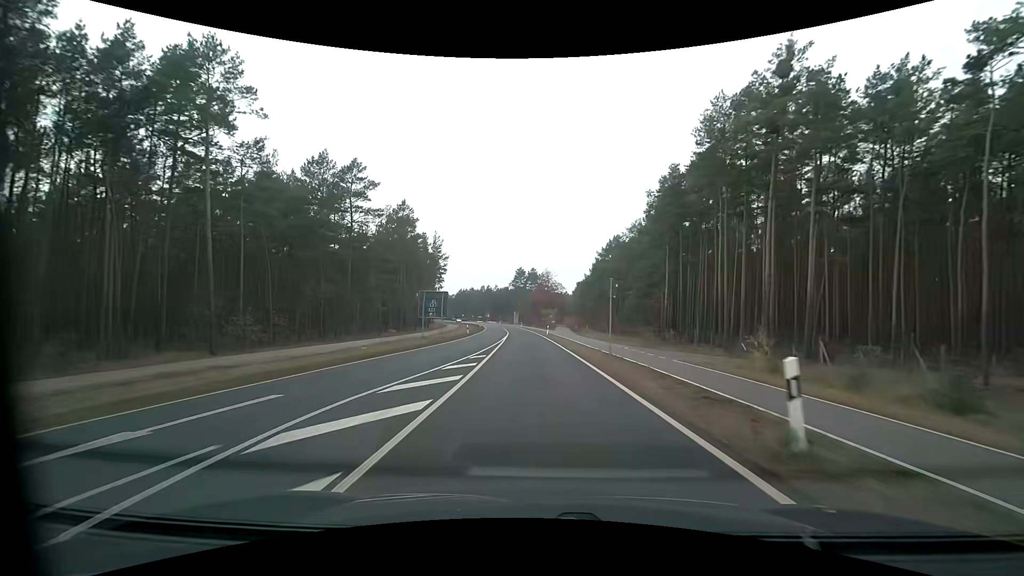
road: secondary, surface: asphalt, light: Day
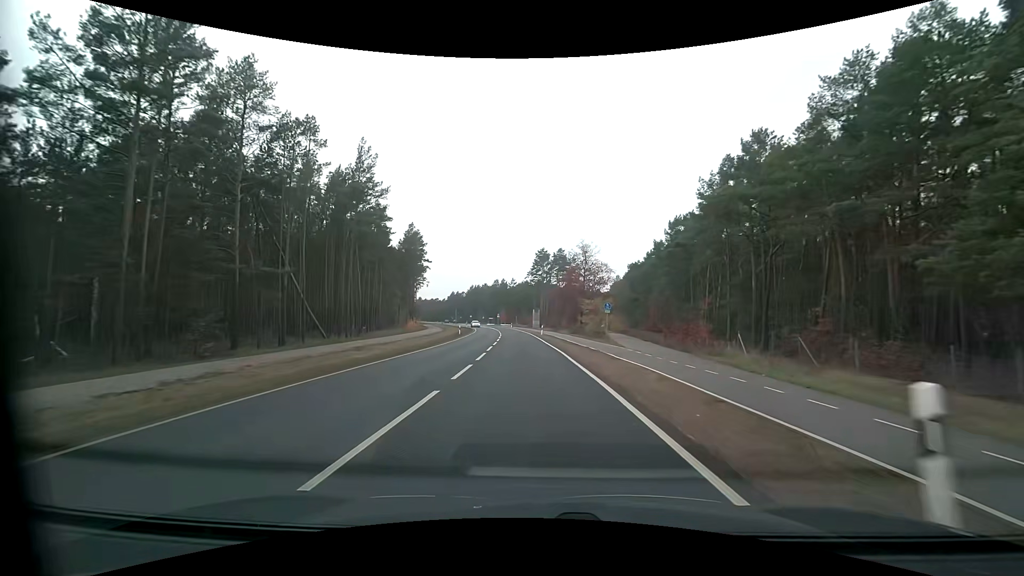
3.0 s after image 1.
(-1.5, +53.0) m; -3°
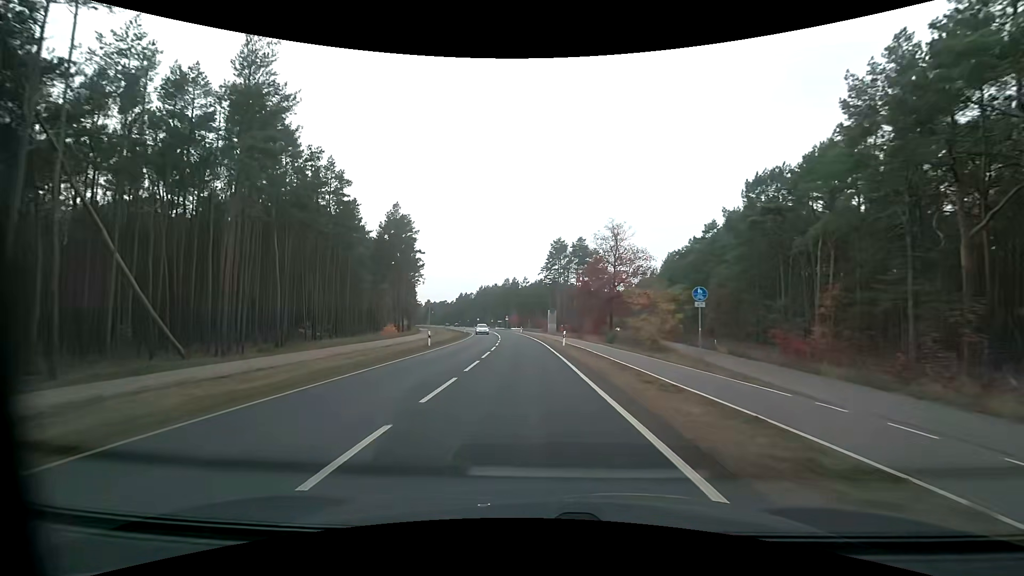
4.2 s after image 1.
(-0.3, +21.1) m; -2°
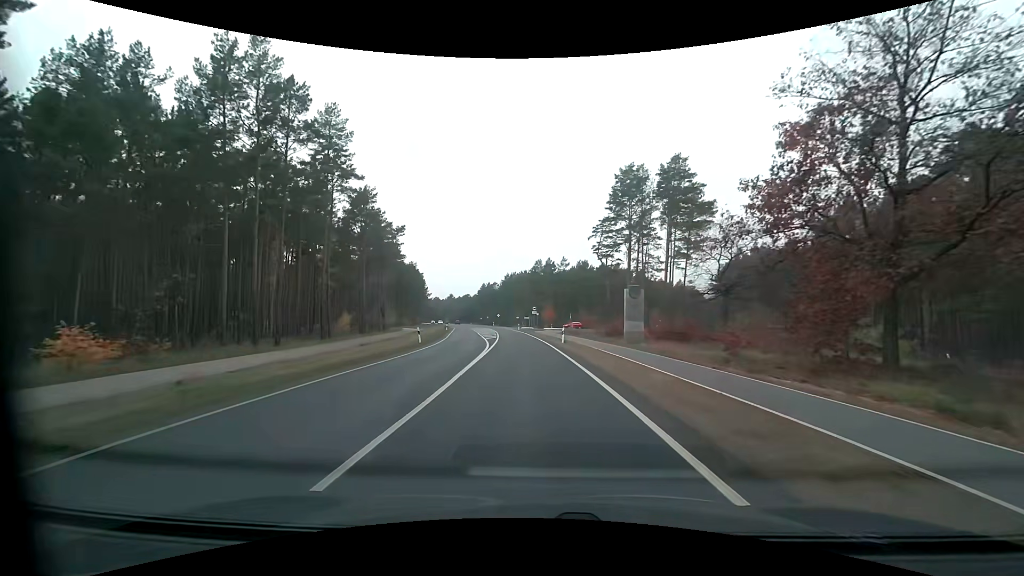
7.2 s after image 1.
(-1.7, +50.4) m; -4°
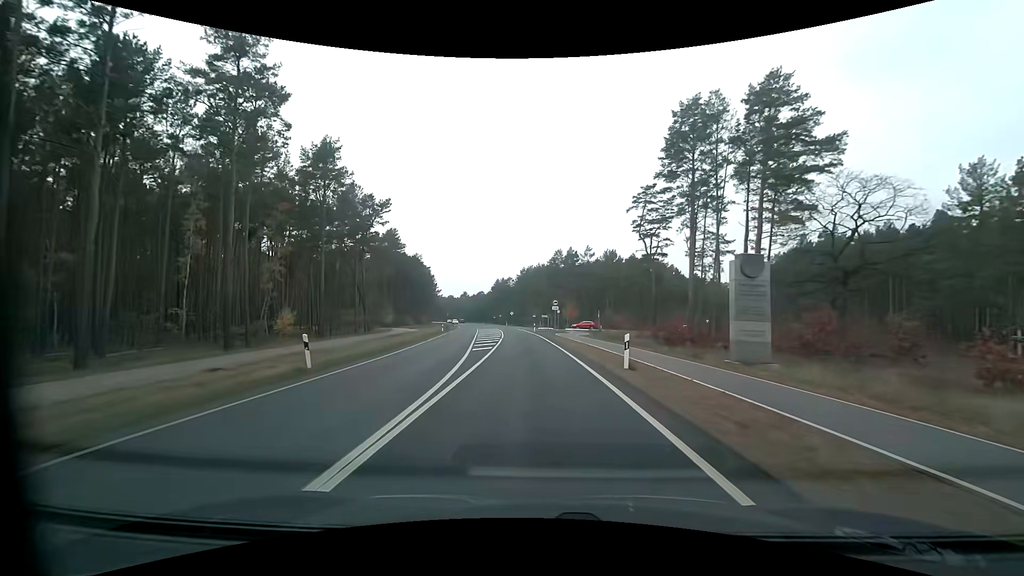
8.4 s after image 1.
(-0.4, +17.9) m; -2°
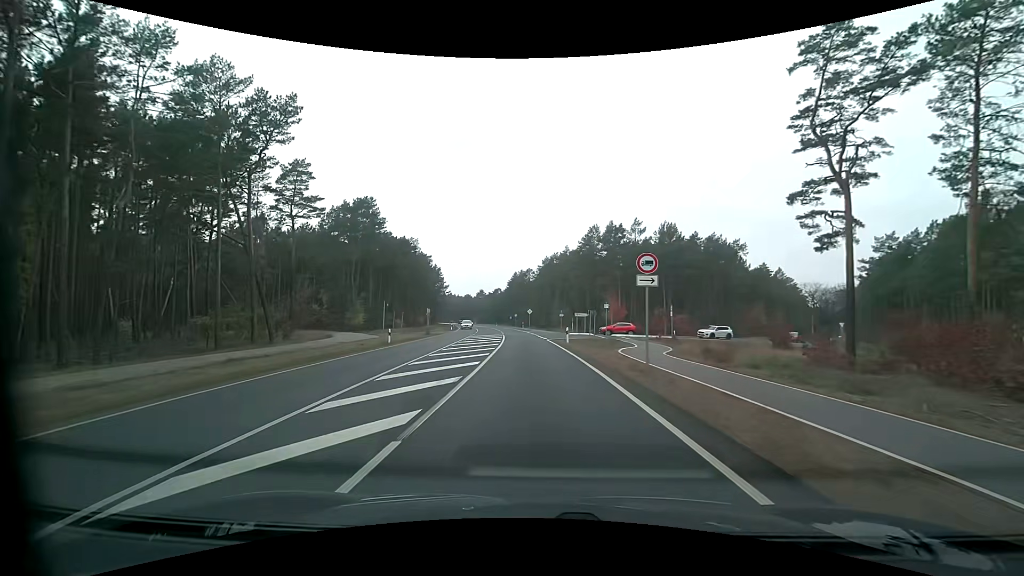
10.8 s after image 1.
(-0.8, +31.2) m; -2°
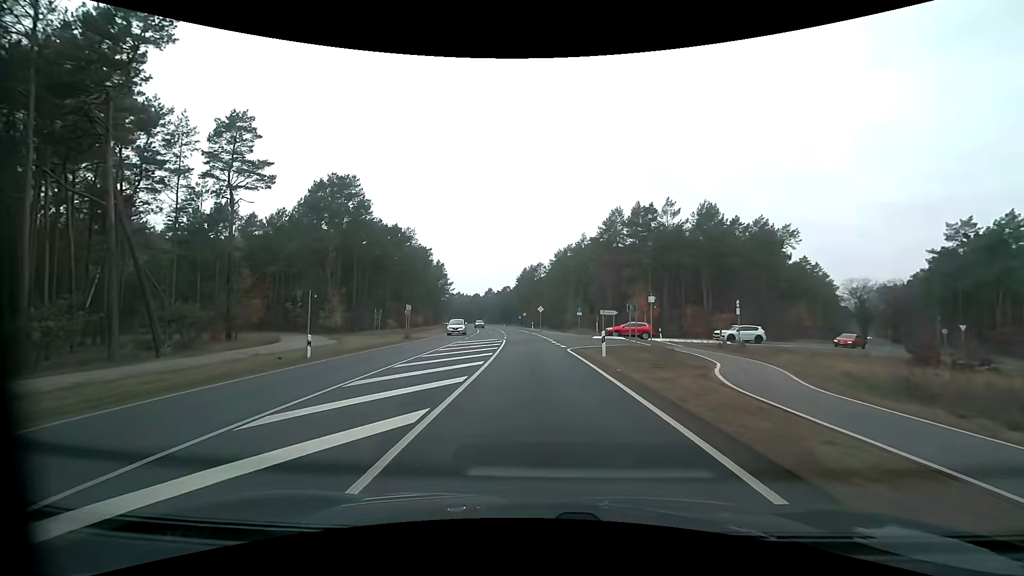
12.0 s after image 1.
(-0.2, +13.2) m; -2°
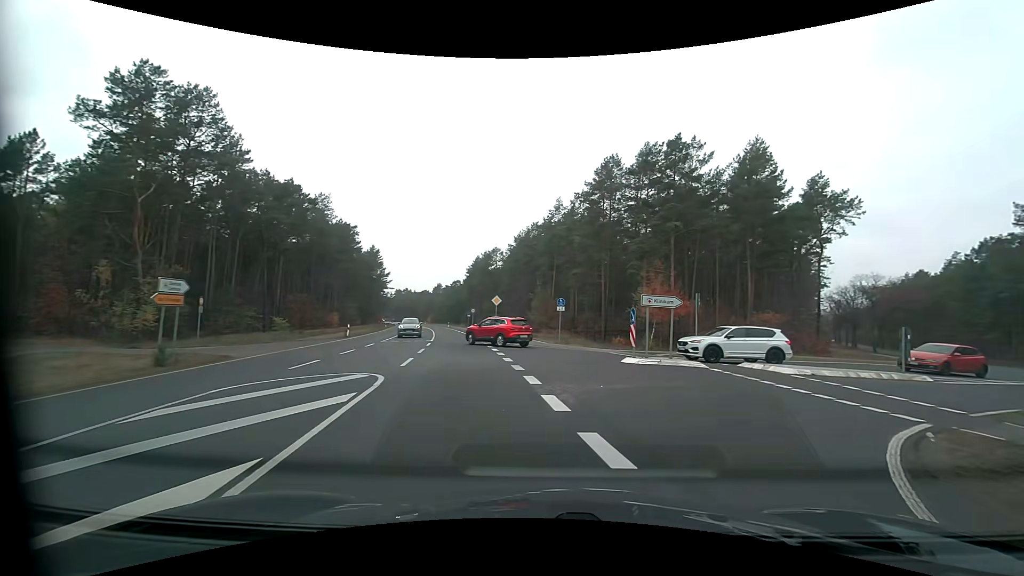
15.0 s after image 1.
(-0.1, +24.6) m; +5°
(+3, +9) (+10, +16) (+19, +21) (+27, +27) (+34, +34) (+40, +42) (+45, +51) (+50, +59) (+55, +68) (+59, +77) m
